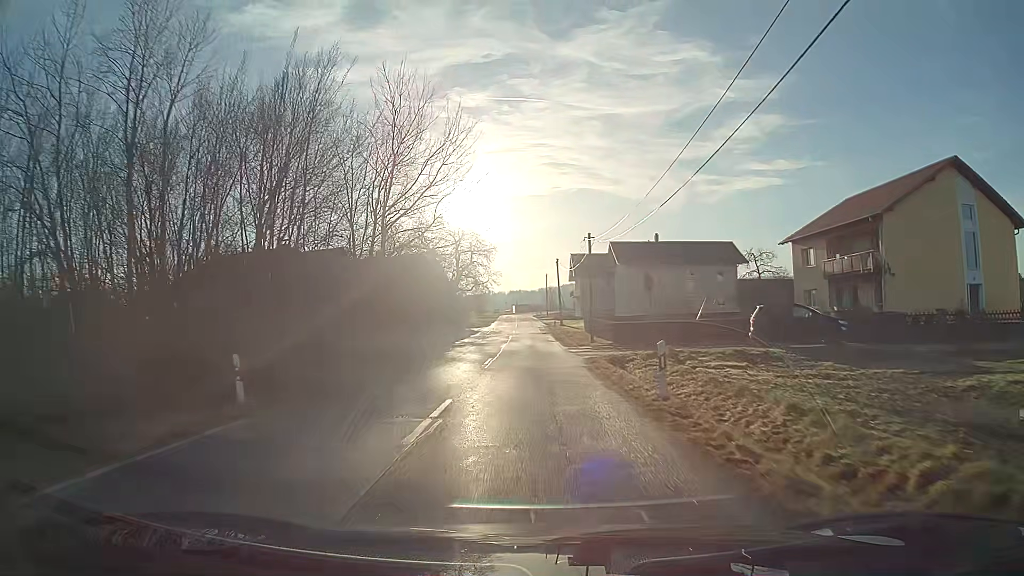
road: tertiary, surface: asphalt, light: Day
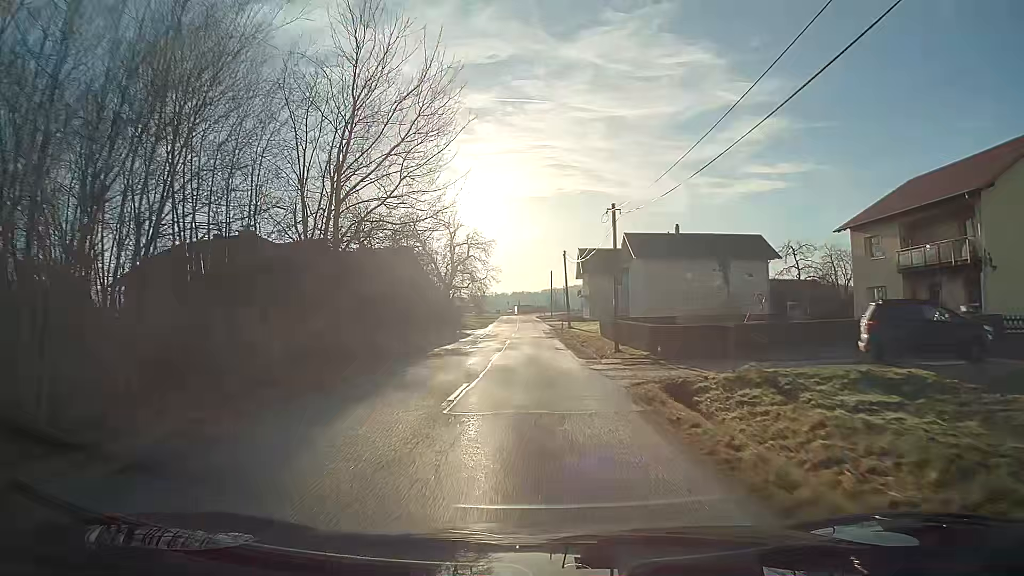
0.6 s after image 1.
(0.0, +9.4) m; 0°
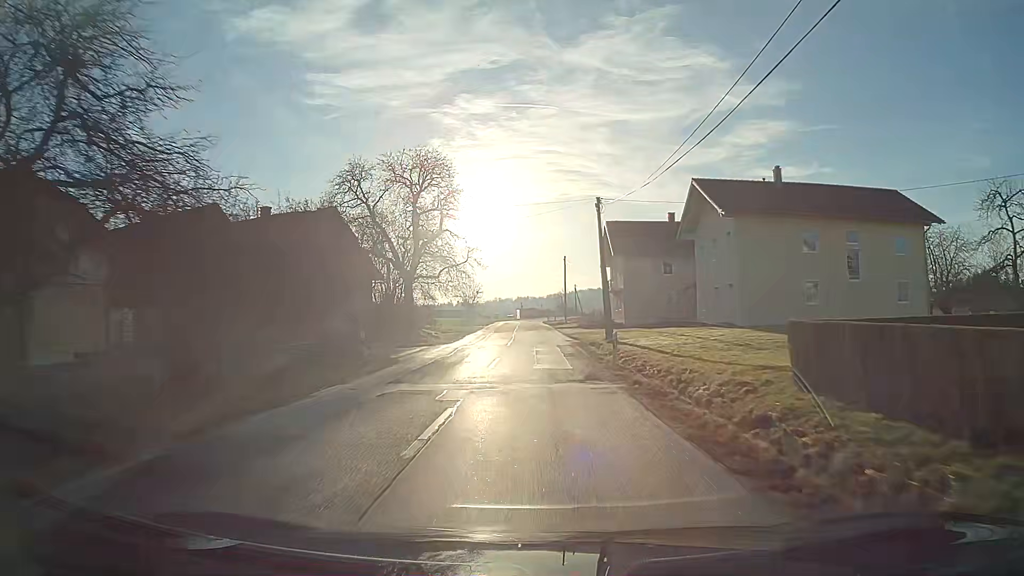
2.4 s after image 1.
(-0.1, +27.6) m; 0°
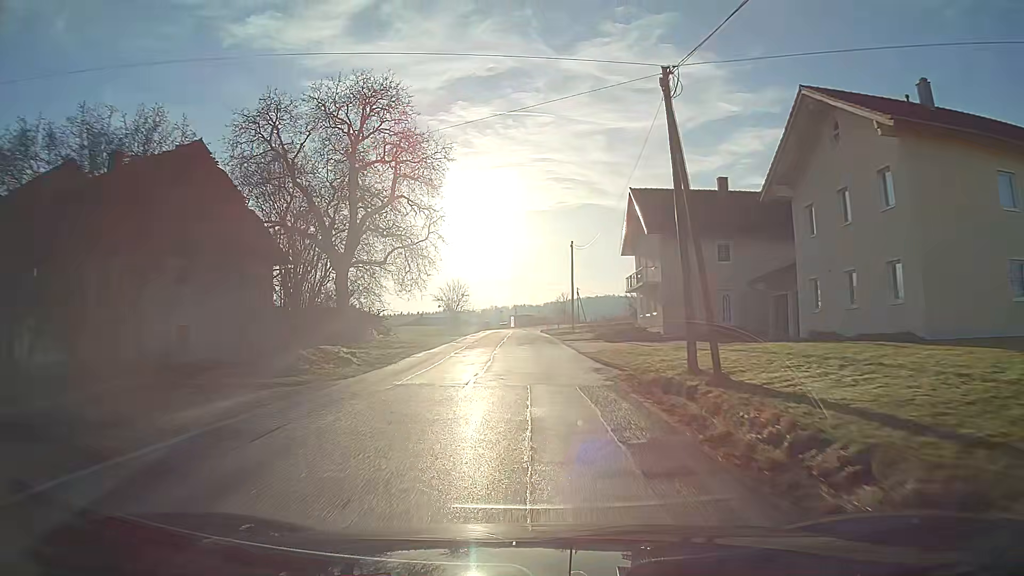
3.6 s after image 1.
(0.0, +17.9) m; 0°
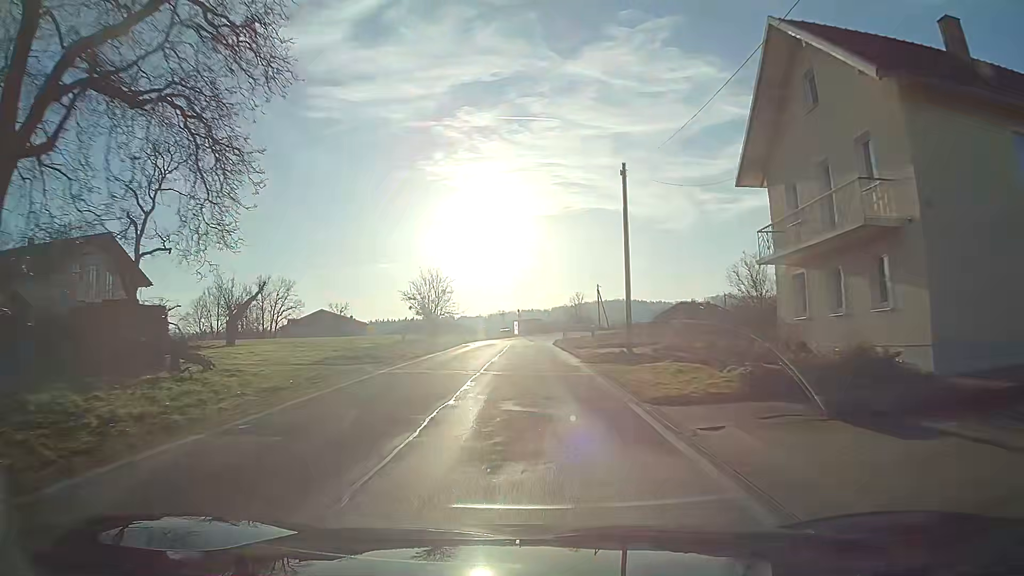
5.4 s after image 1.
(-0.1, +26.1) m; -1°
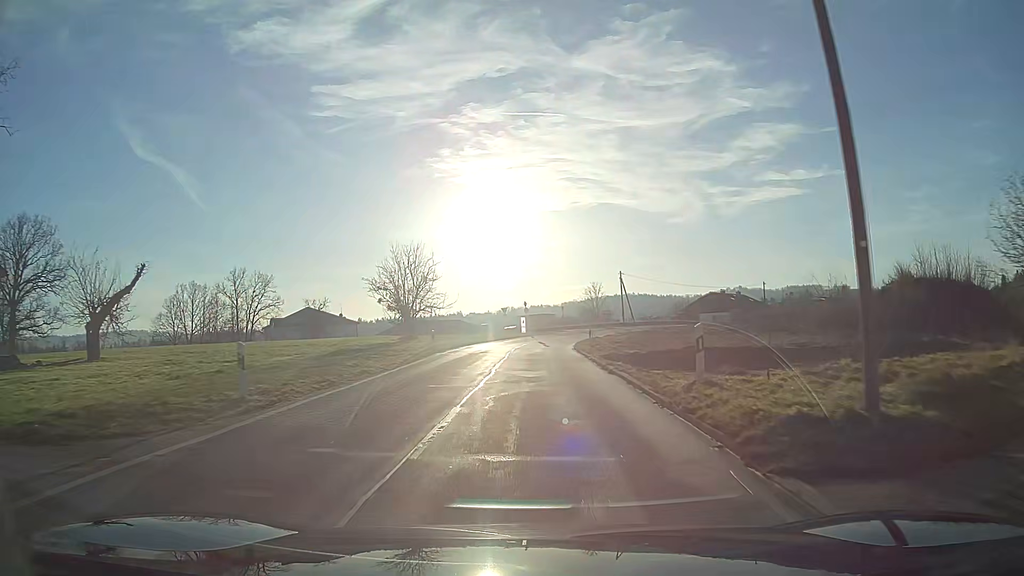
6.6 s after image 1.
(-0.2, +16.4) m; -1°
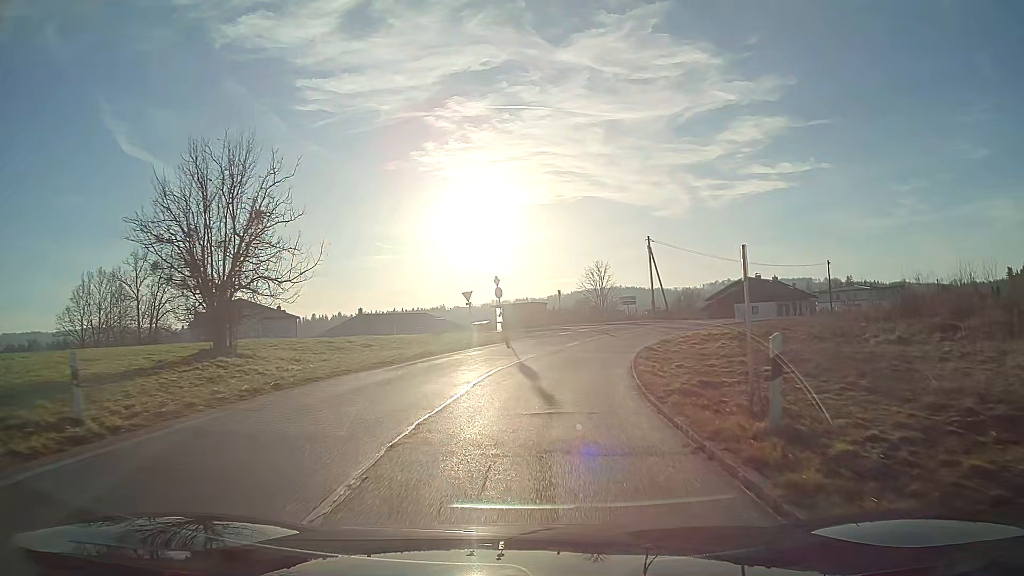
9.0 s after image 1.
(+0.4, +28.7) m; +2°
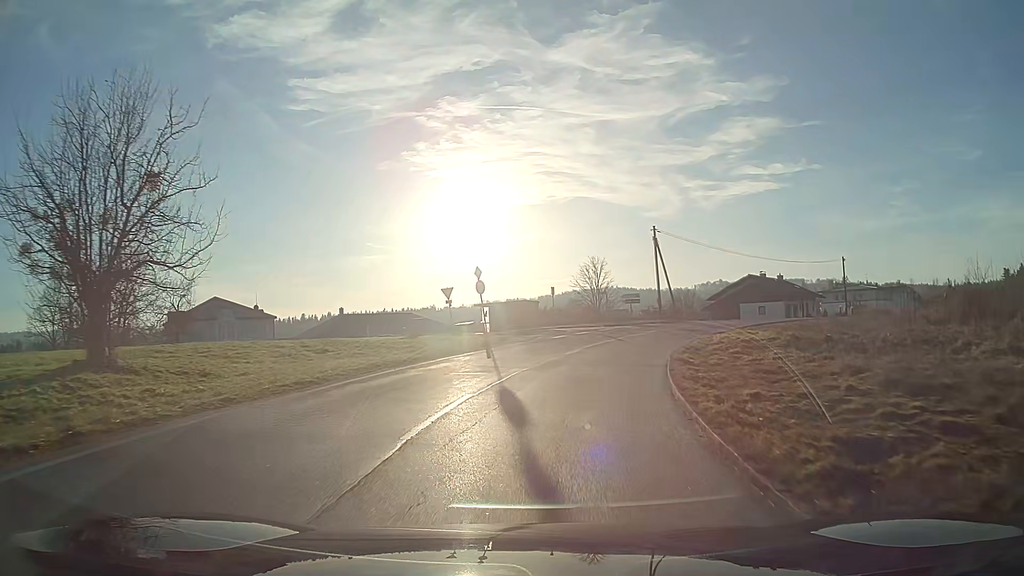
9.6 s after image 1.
(+0.1, +6.2) m; +2°
(0, +10) (+2, +20) (+5, +29) (+5, +39) (-2, +46) (-10, +52) (-19, +57) (-28, +62) (-36, +67) (-45, +72) m
